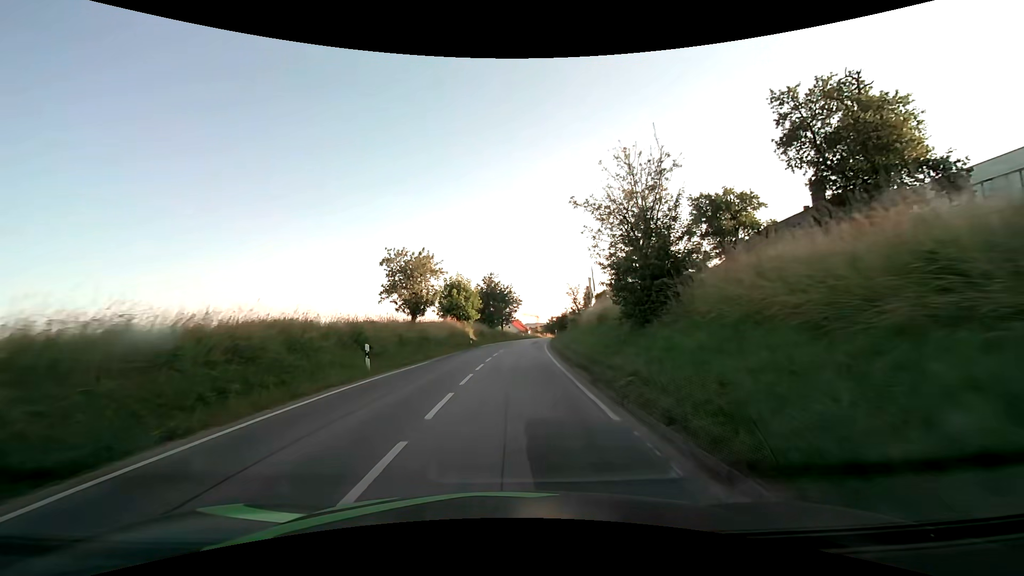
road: secondary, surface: asphalt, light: Day
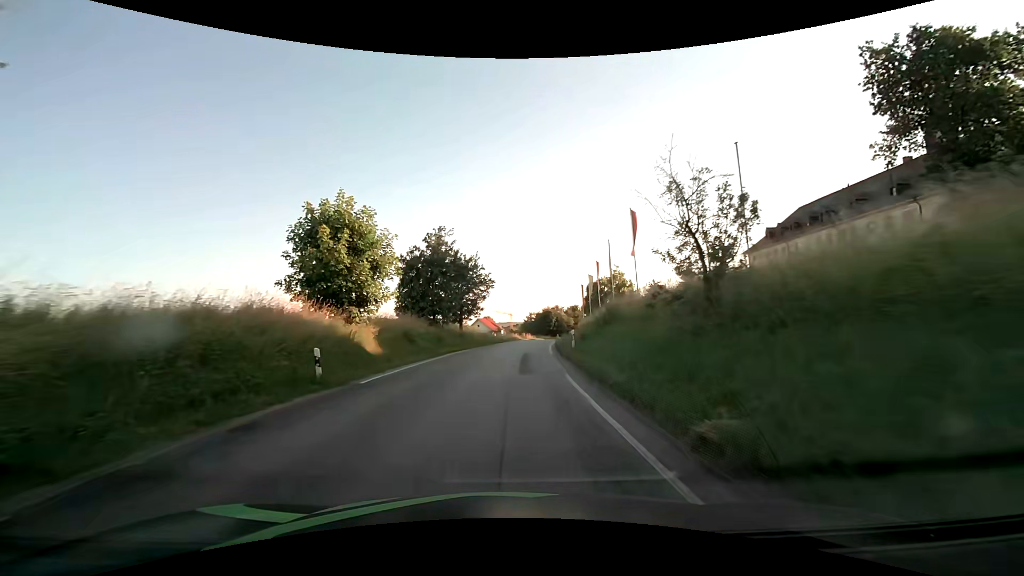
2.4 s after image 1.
(+0.7, +30.4) m; +3°
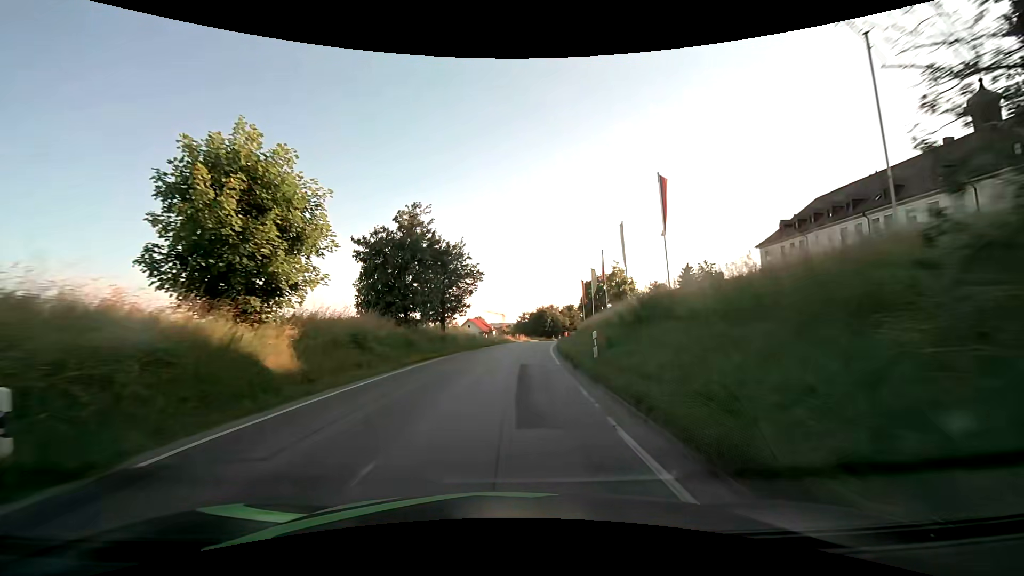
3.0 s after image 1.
(0.0, +7.6) m; +1°
(0, +10) (0, +20) (+1, +30) (+2, +40) (+3, +50) (+4, +60) (+6, +70) (+8, +80) (+10, +89) (+12, +99) m
